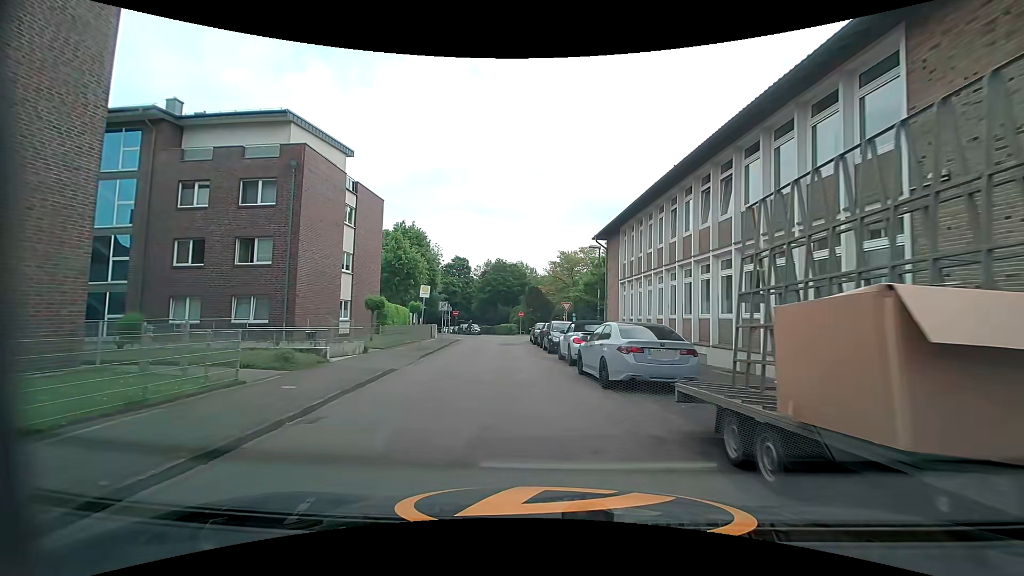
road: residential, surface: asphalt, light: Day
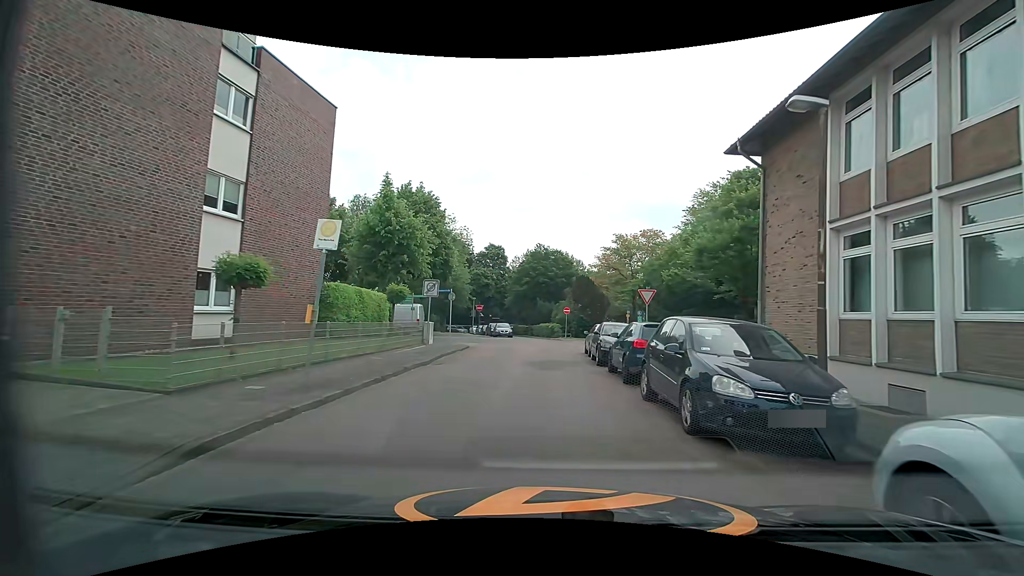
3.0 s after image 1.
(-0.6, +16.2) m; -3°
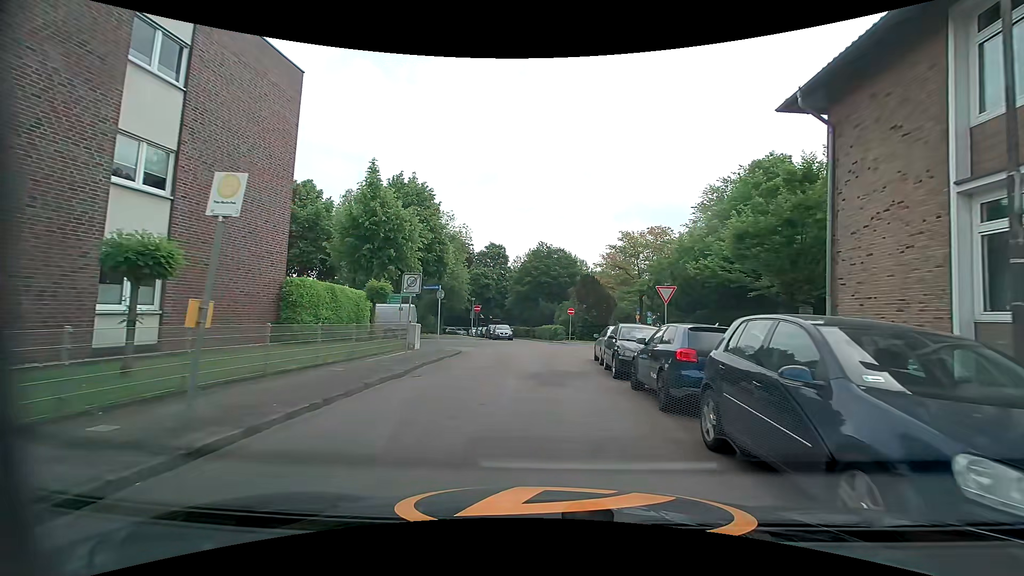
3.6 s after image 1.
(0.0, +3.2) m; 0°
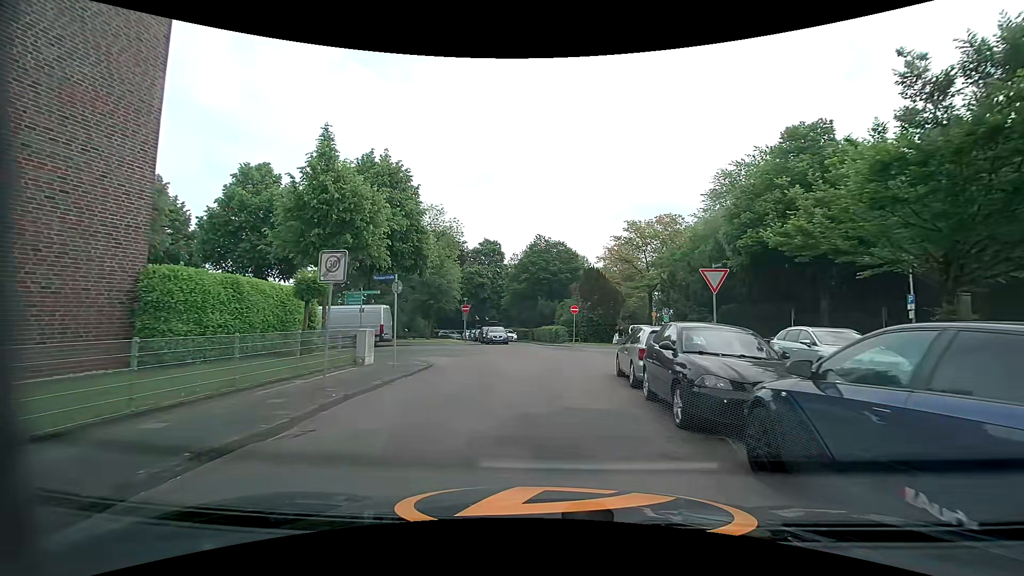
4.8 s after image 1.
(-0.1, +6.1) m; 0°
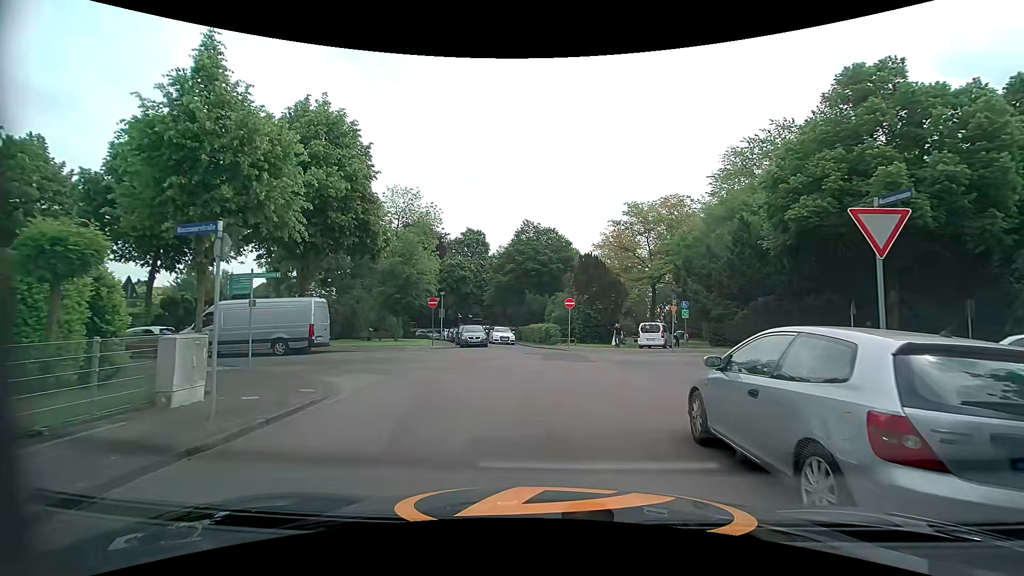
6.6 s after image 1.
(-0.1, +7.7) m; -1°
